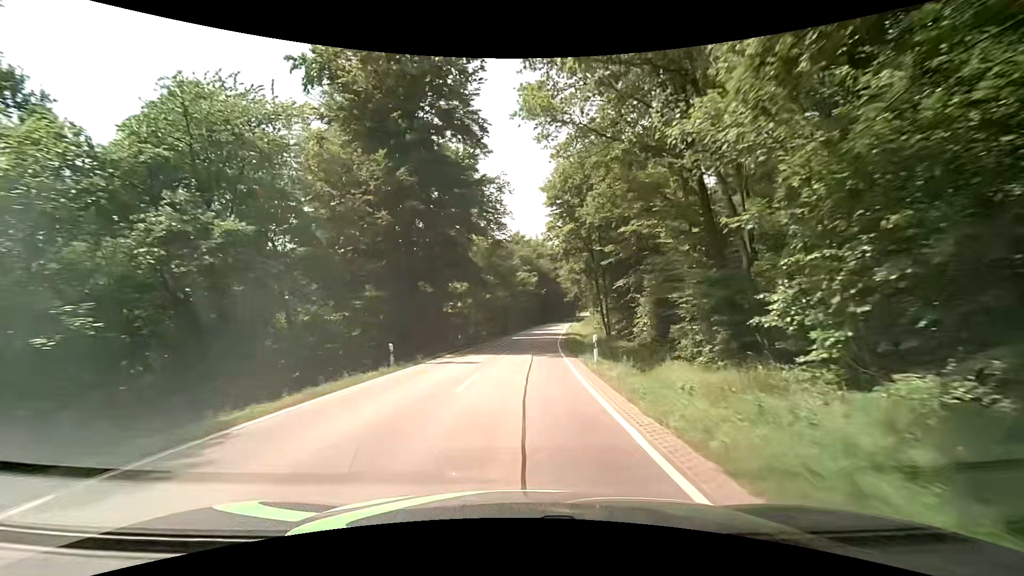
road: secondary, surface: asphalt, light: Day
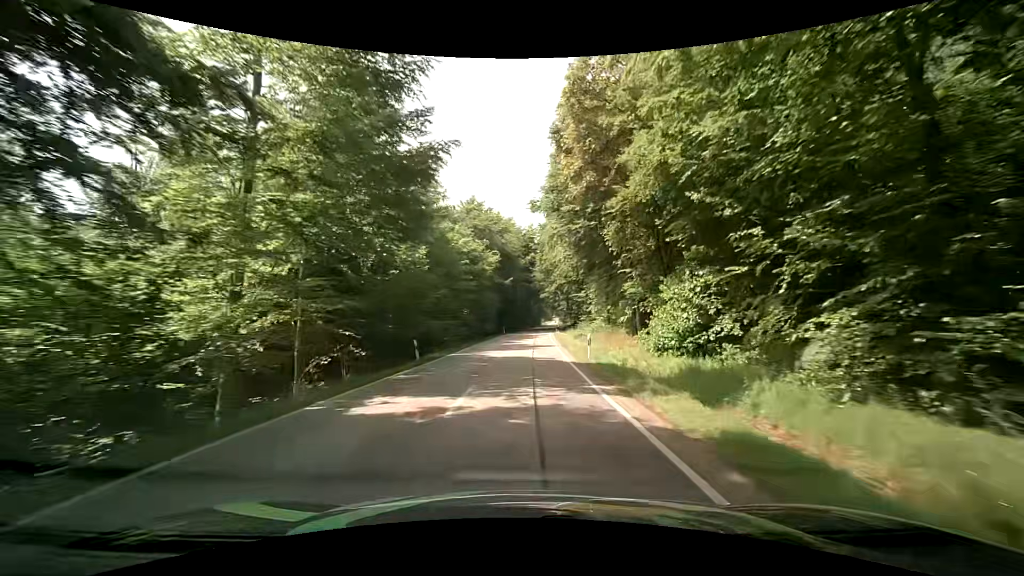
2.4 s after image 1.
(+1.8, +38.4) m; +6°
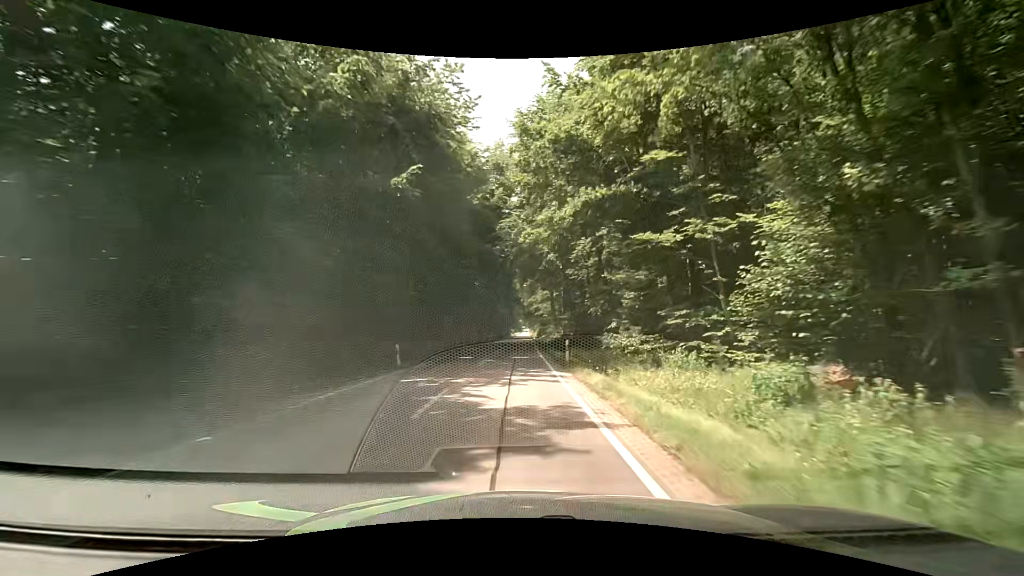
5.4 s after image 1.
(+0.3, +47.5) m; +3°
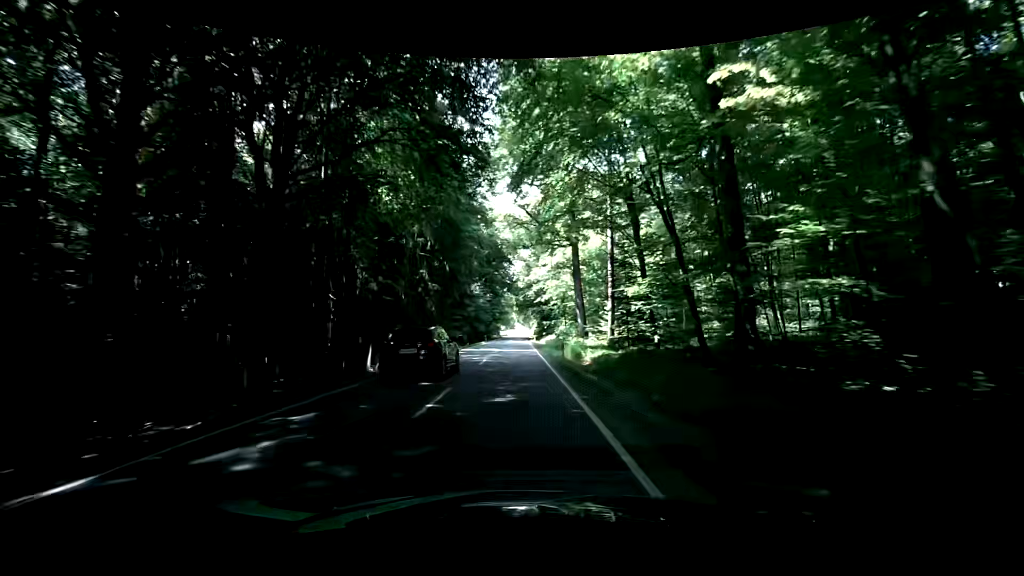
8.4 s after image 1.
(+0.2, +46.9) m; +1°
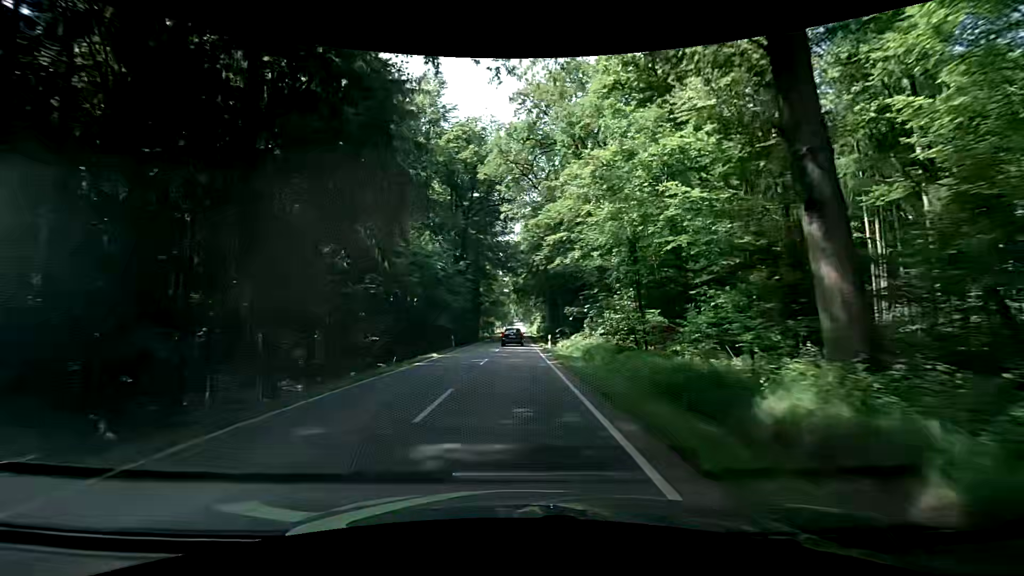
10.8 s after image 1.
(+0.1, +36.7) m; +1°
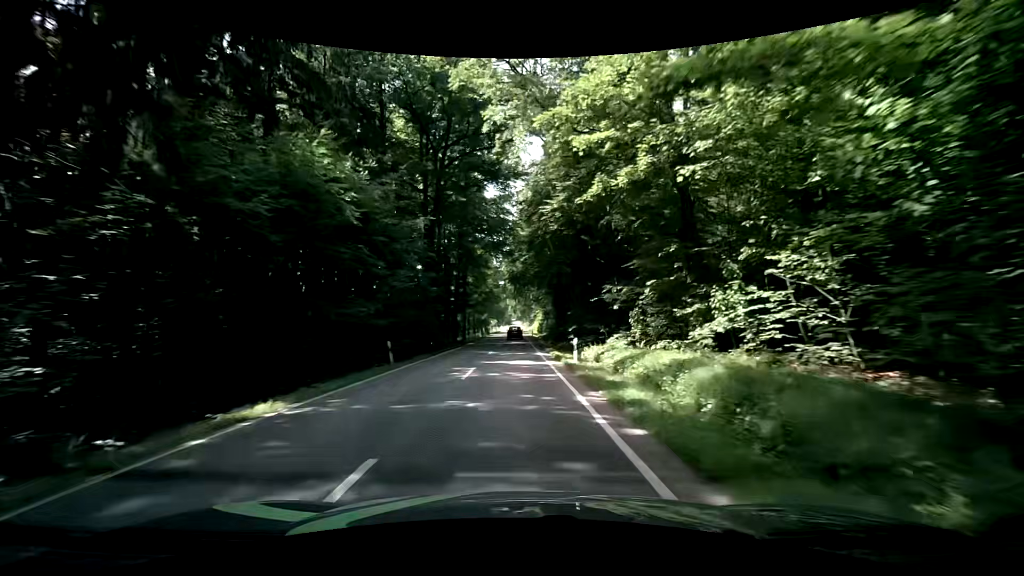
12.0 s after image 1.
(-0.4, +18.0) m; -2°
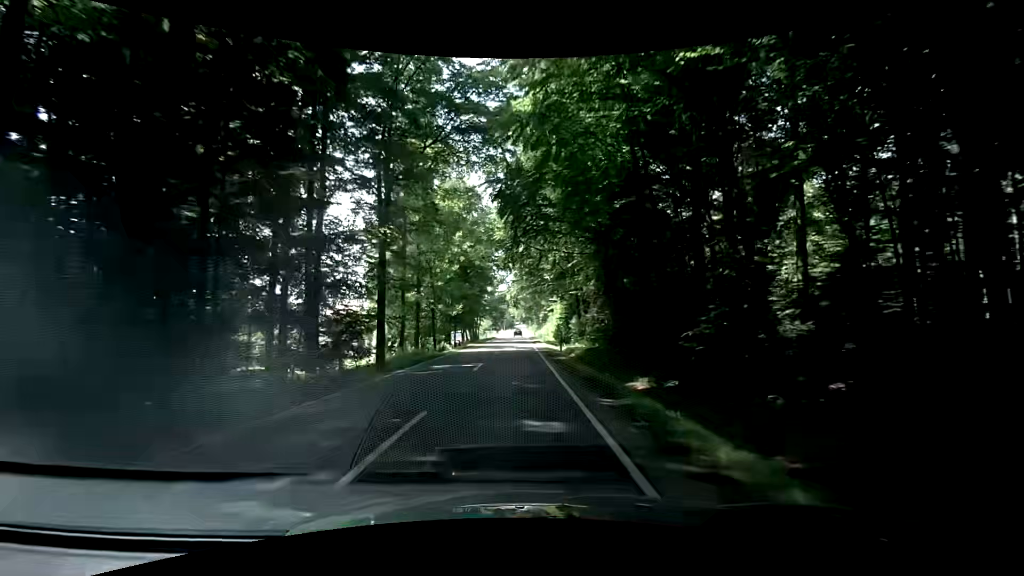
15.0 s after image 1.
(+0.3, +45.4) m; -1°
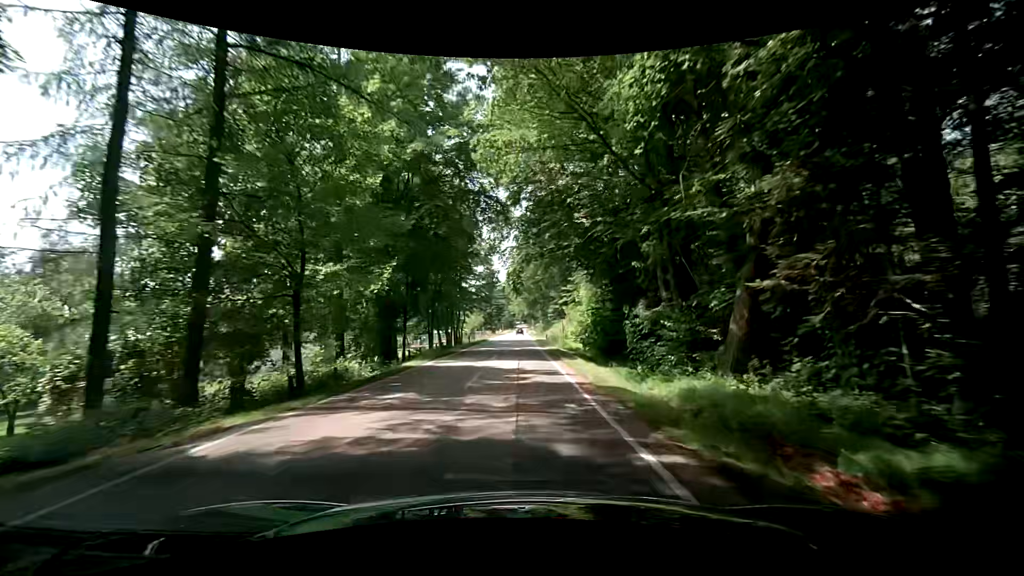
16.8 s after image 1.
(+0.3, +28.4) m; +2°
(0, +10) (-1, +20) (-1, +30) (-1, +40) (-1, +50) (-2, +60) (-2, +70) (-2, +80) (-2, +90) (-3, +100) m
